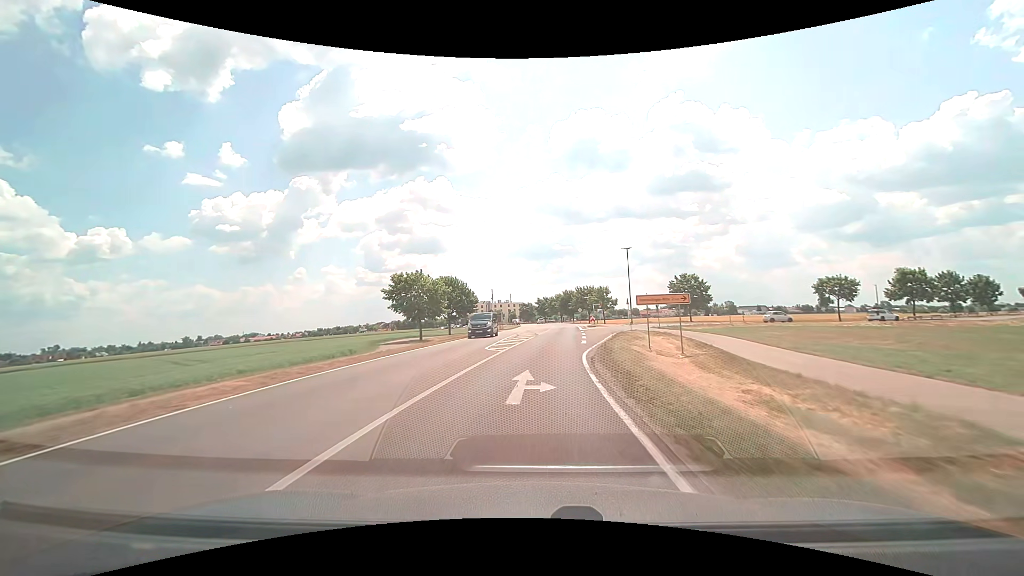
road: secondary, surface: asphalt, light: Day
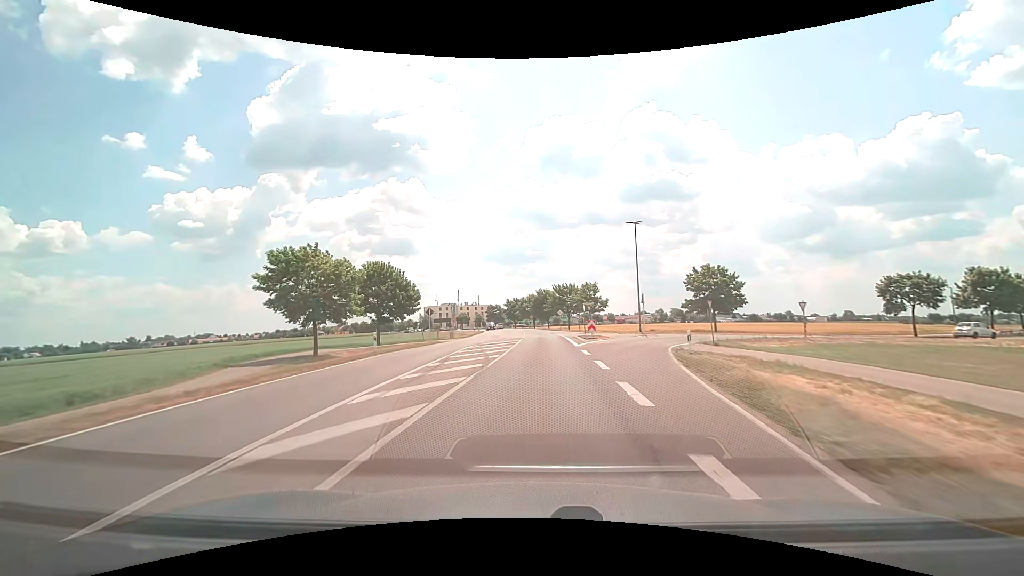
(+0.7, +23.3) m; +3°
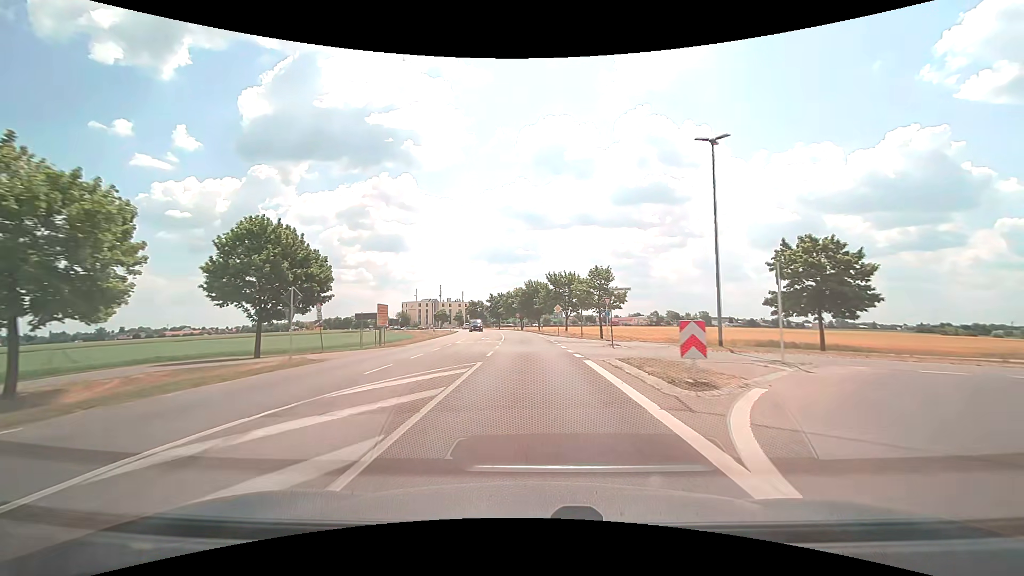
(+0.4, +23.1) m; +2°
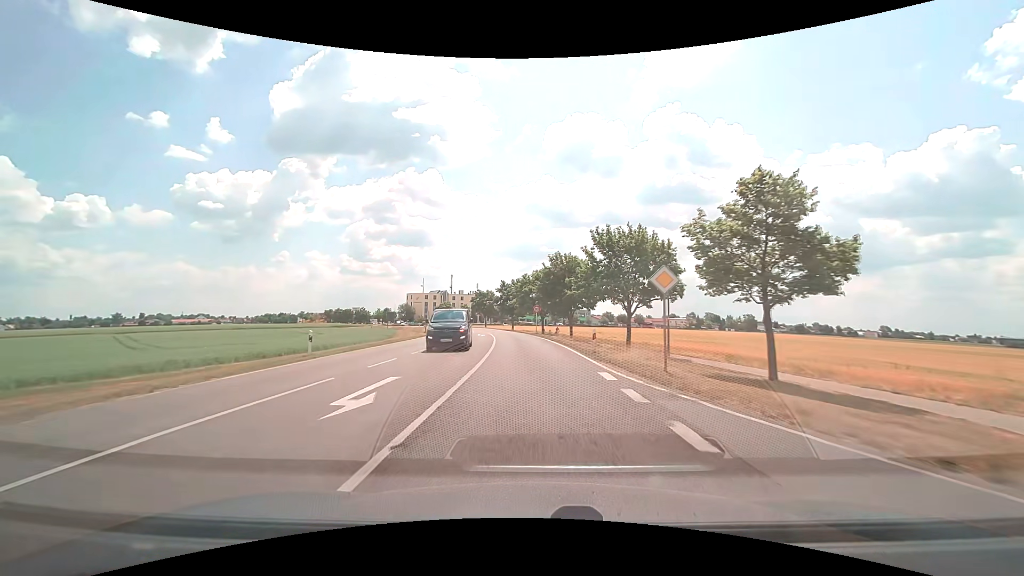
(-0.6, +33.5) m; -2°
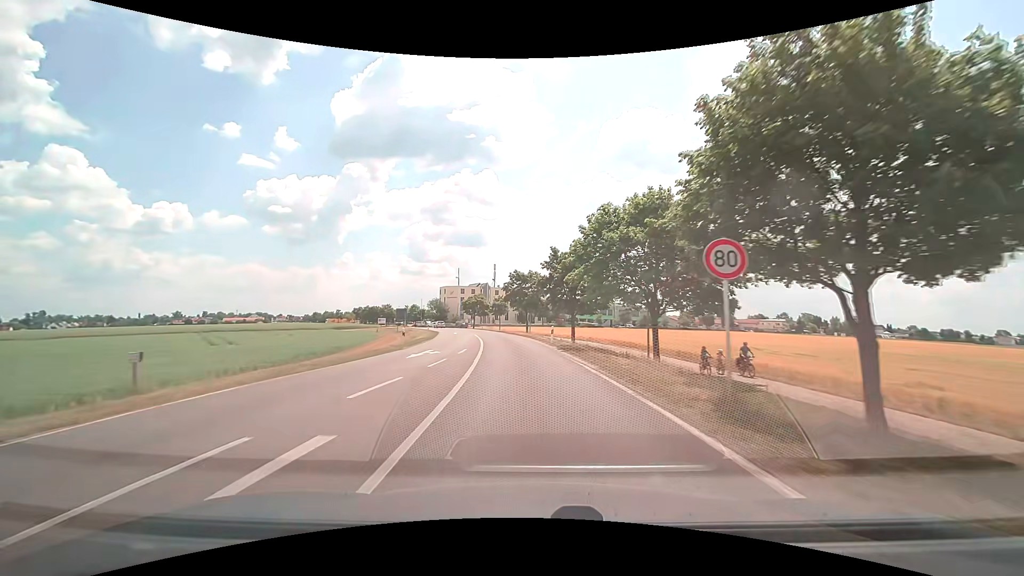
(-2.0, +42.0) m; -6°
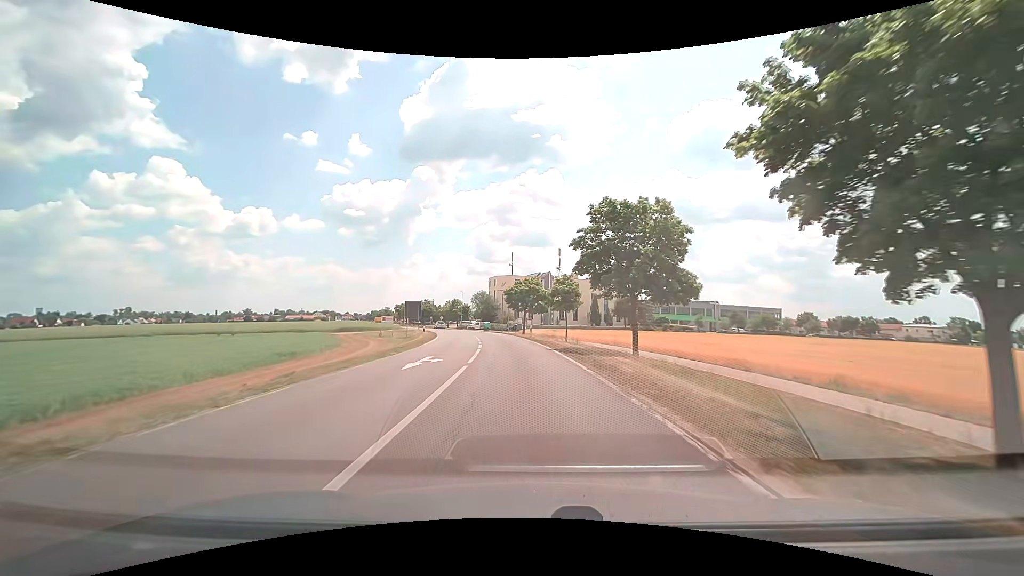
(-2.6, +38.7) m; -8°
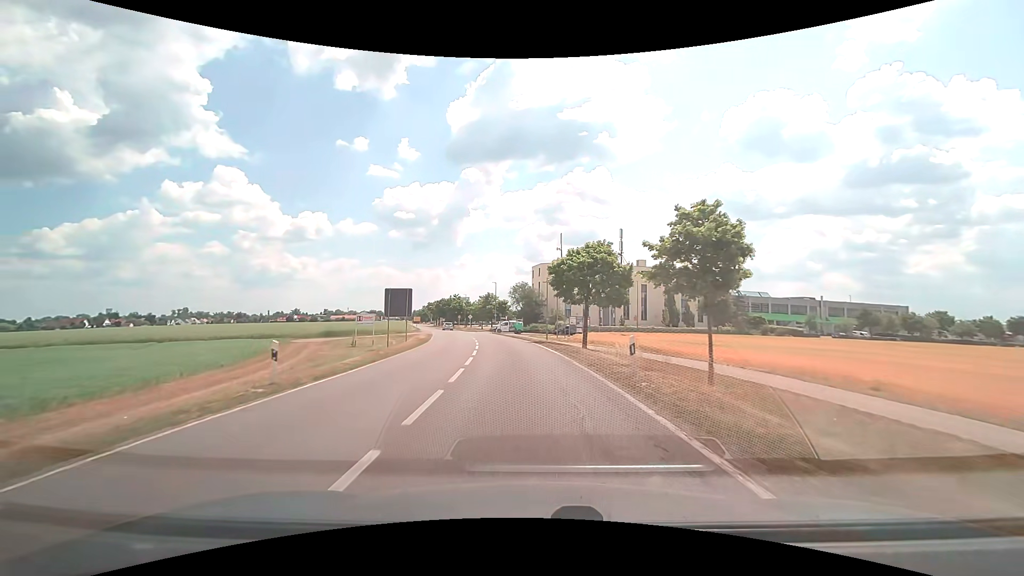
(-1.3, +27.5) m; -5°
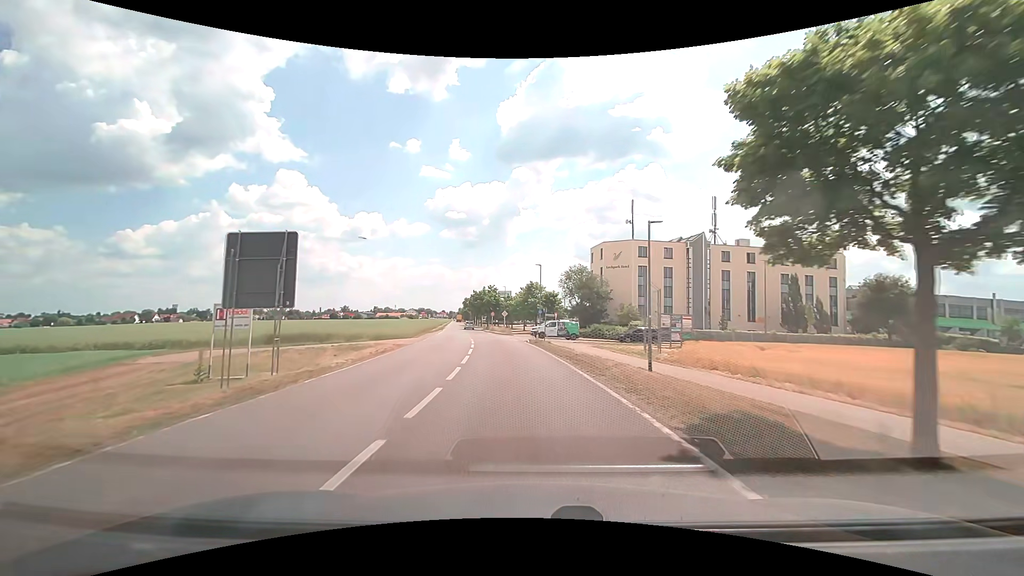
(-1.4, +26.5) m; -6°
(0, +10) (-1, +20) (-2, +30) (-3, +40) (-5, +50) (-6, +60) (-8, +69) (-10, +79) (-11, +89) (-13, +99) m
